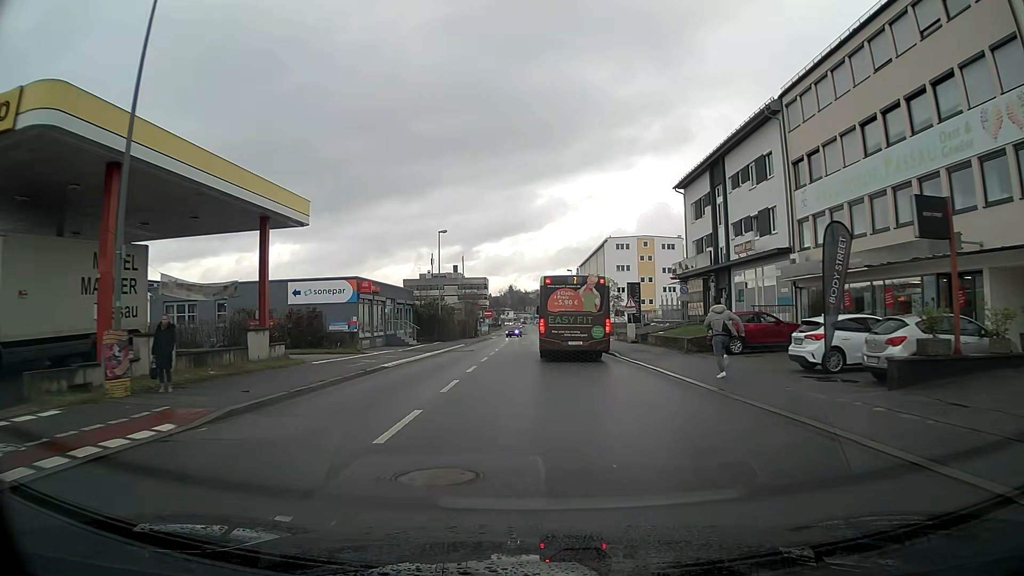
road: tertiary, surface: asphalt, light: Day
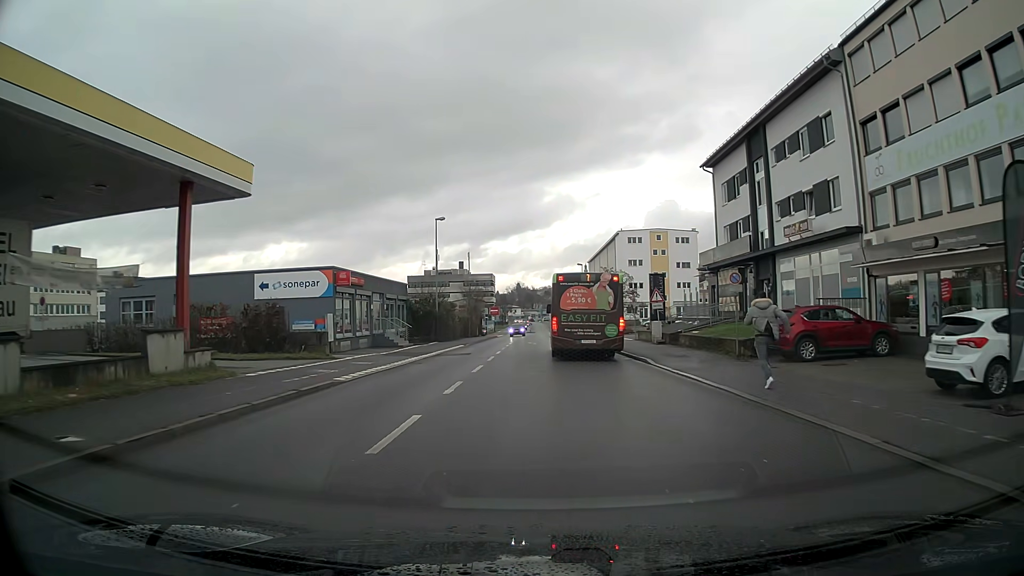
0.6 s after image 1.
(0.0, +6.6) m; -1°
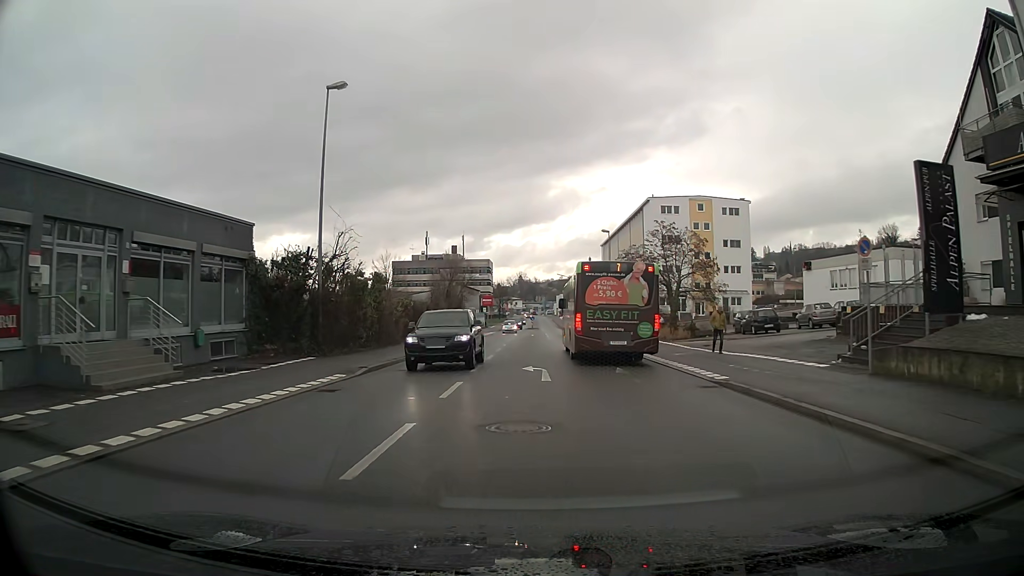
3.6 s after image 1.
(-0.1, +31.5) m; 0°
(0, +10) (0, +20) (0, +30) (0, +40) (0, +50) (0, +60) (+2, +70) (+2, +80) (+2, +90) (+3, +100) m
